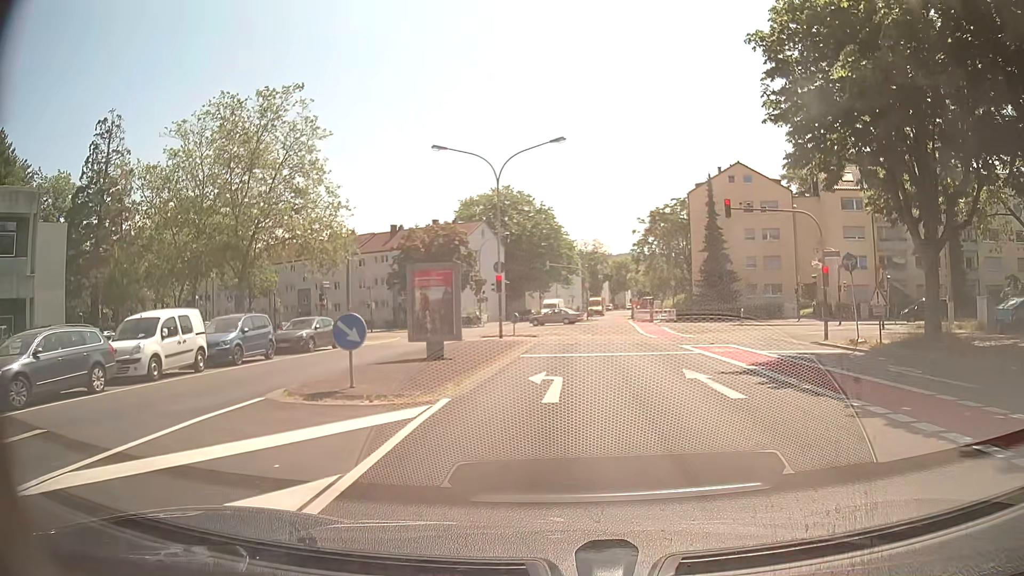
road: tertiary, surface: asphalt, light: Day
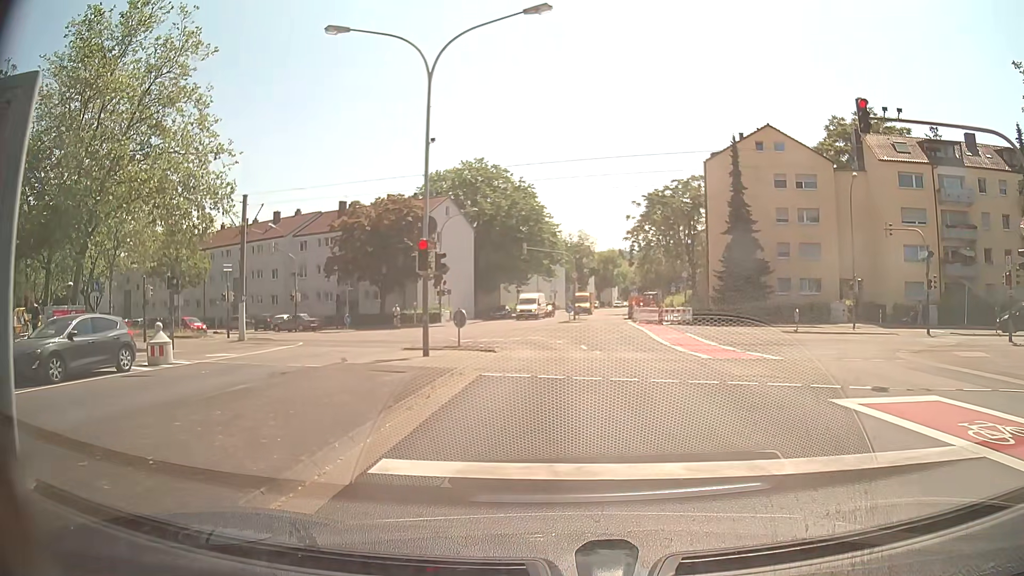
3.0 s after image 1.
(+0.2, +14.3) m; -1°
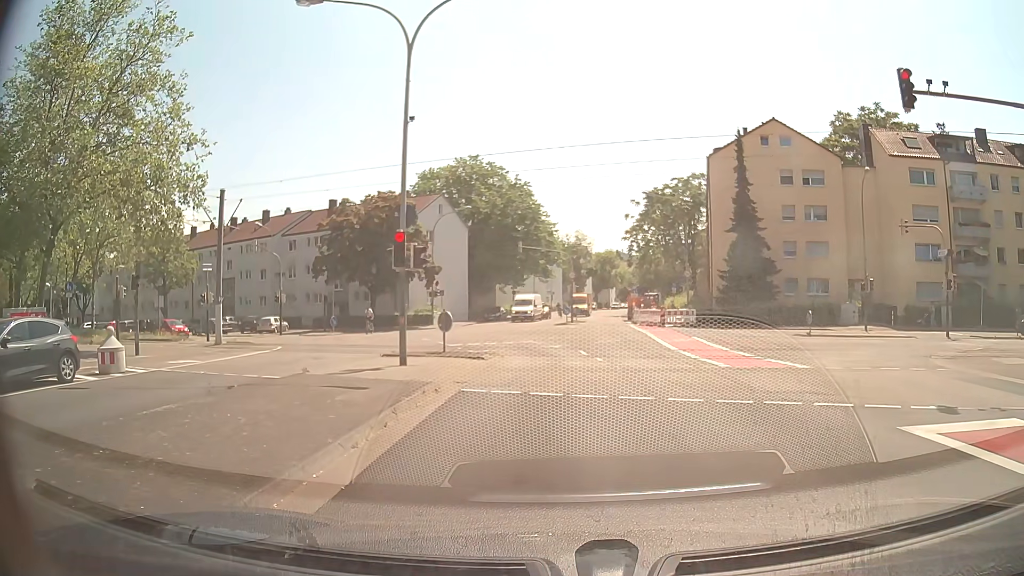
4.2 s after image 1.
(+0.1, +2.1) m; +1°
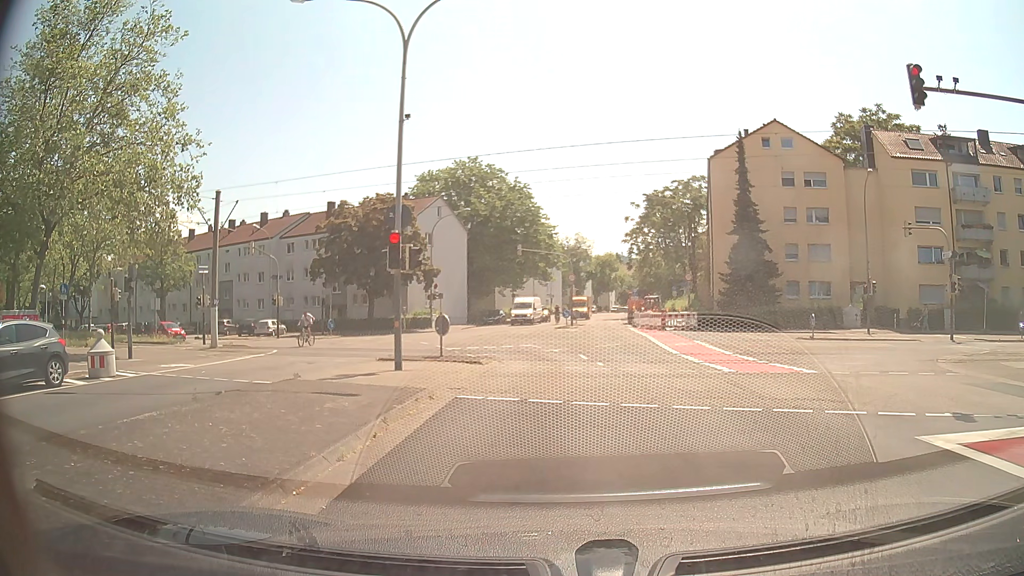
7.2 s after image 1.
(0.0, +0.5) m; 0°
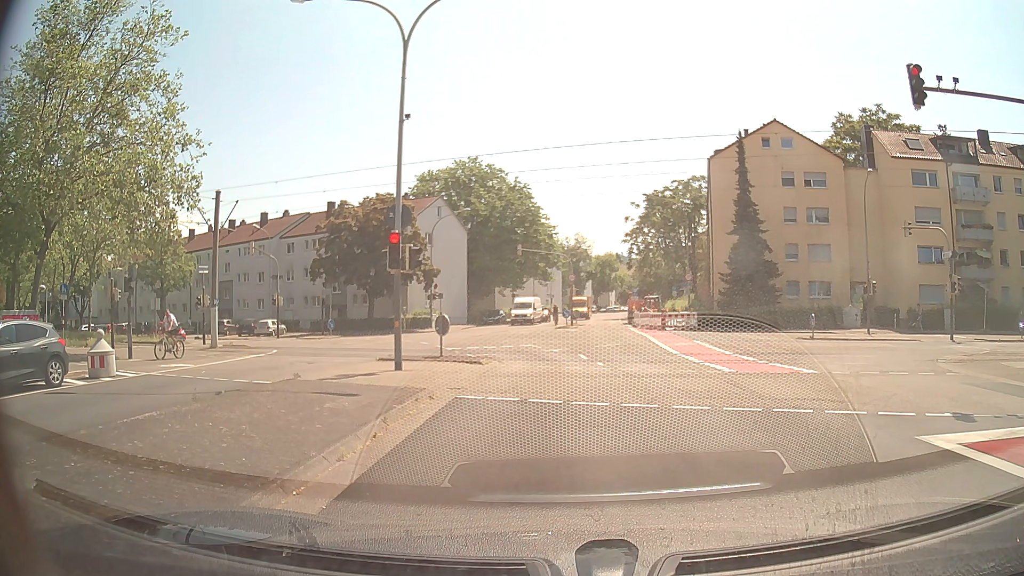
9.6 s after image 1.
(0.0, 0.0) m; 0°
